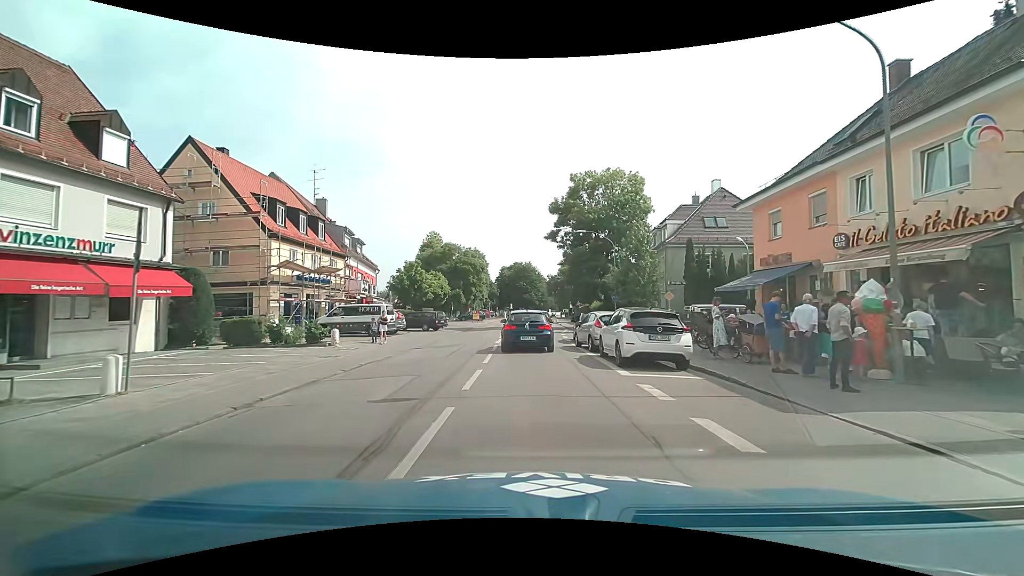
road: secondary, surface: asphalt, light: Day
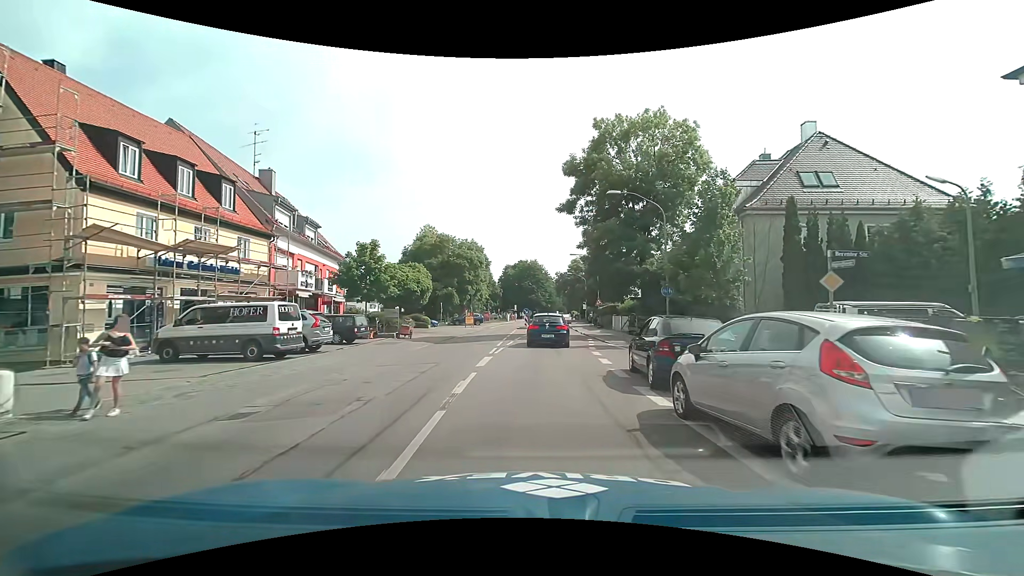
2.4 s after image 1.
(0.0, +13.7) m; 0°
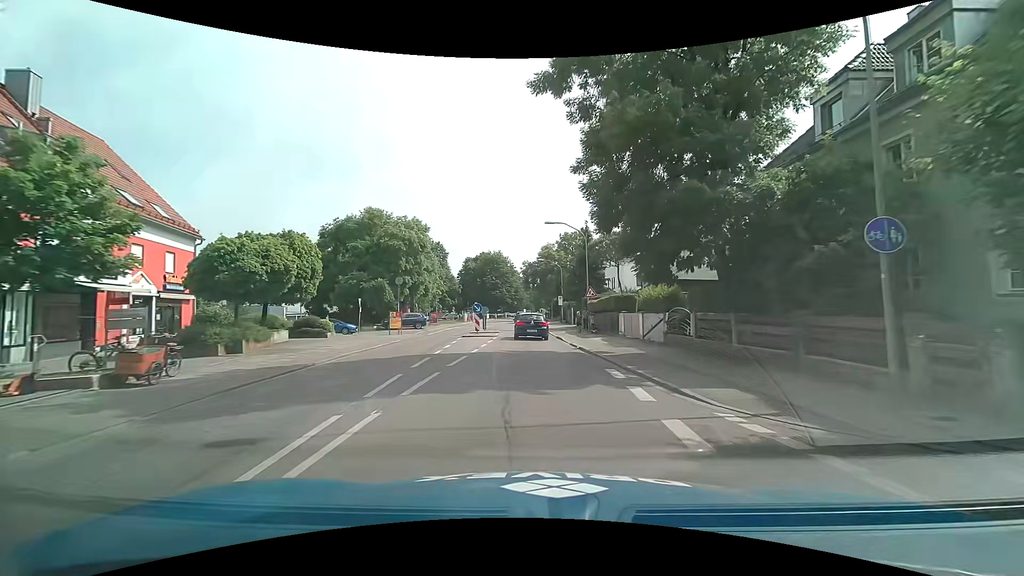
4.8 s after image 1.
(+0.4, +18.6) m; +3°
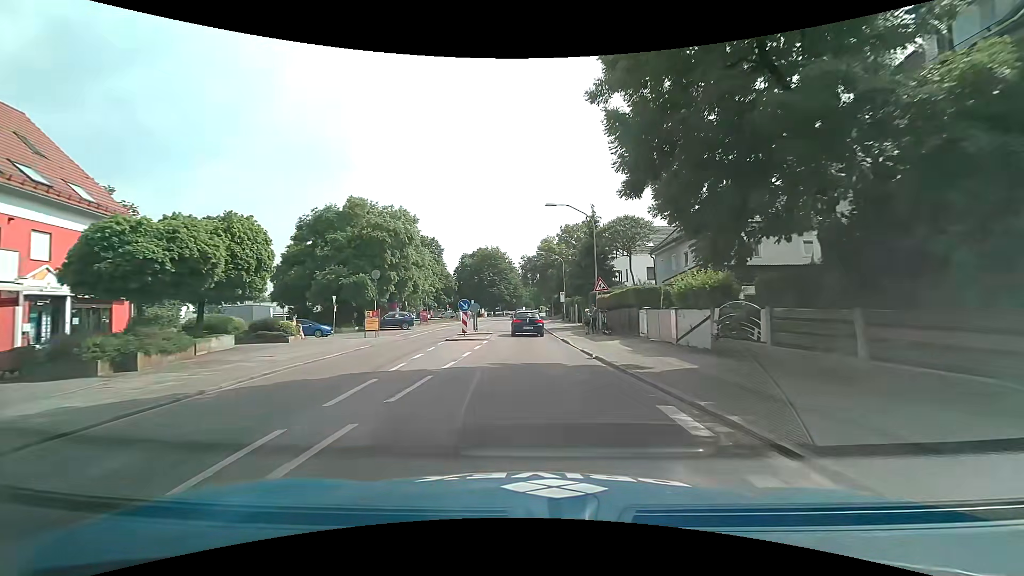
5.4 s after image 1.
(0.0, +5.4) m; +1°
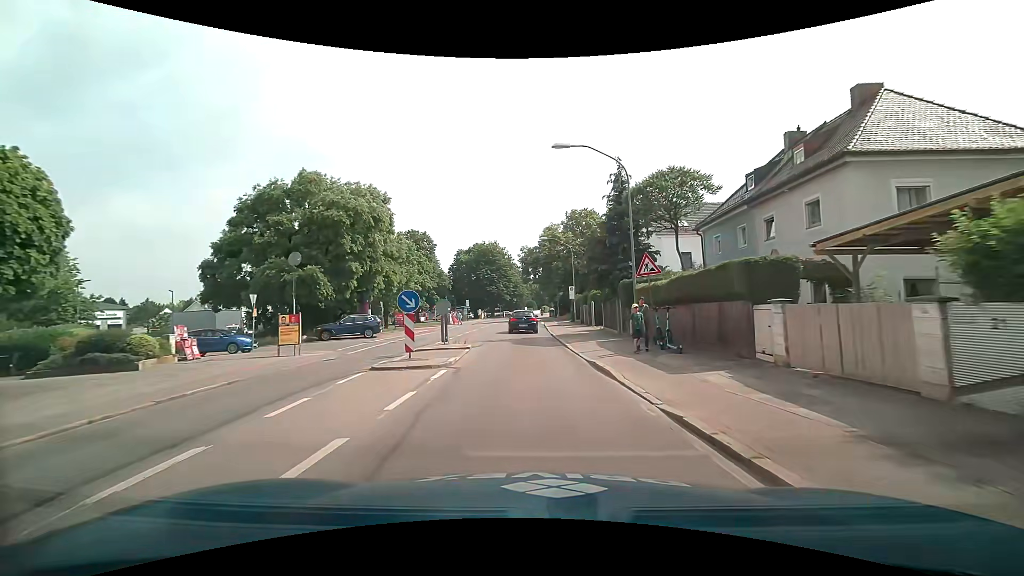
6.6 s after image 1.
(-0.1, +11.2) m; -1°
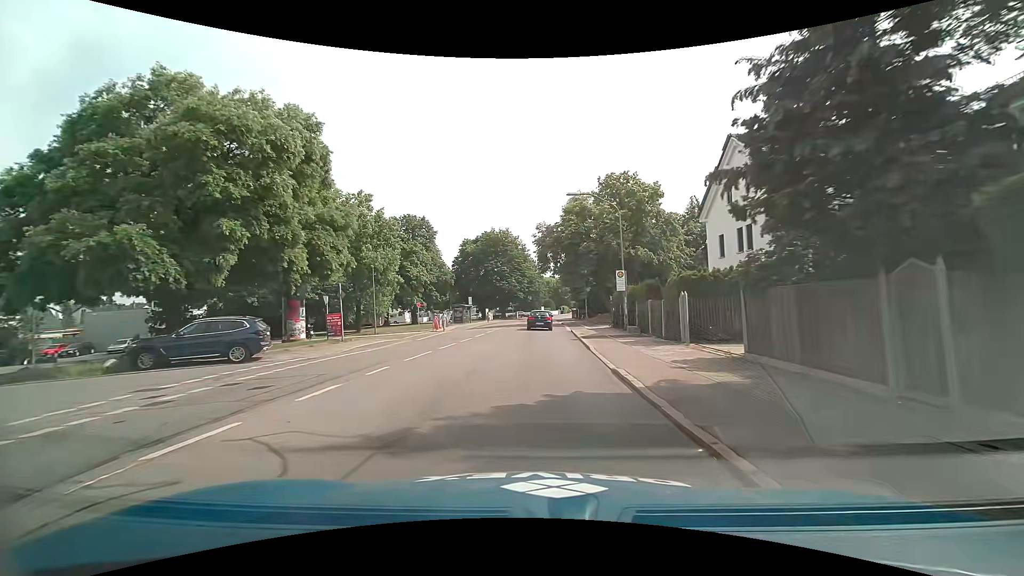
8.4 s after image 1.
(-0.3, +18.0) m; -2°
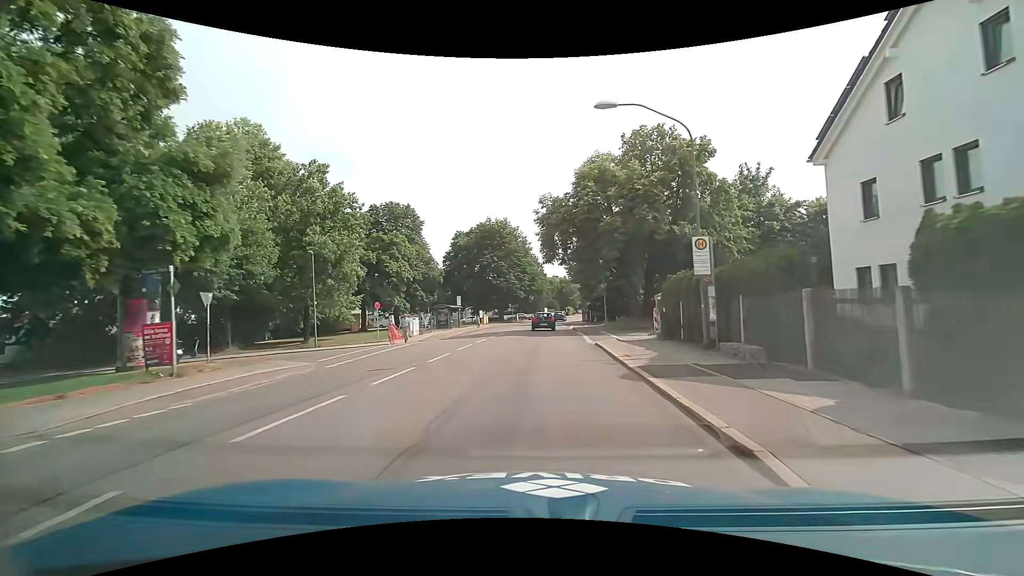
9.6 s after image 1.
(0.0, +13.0) m; 0°
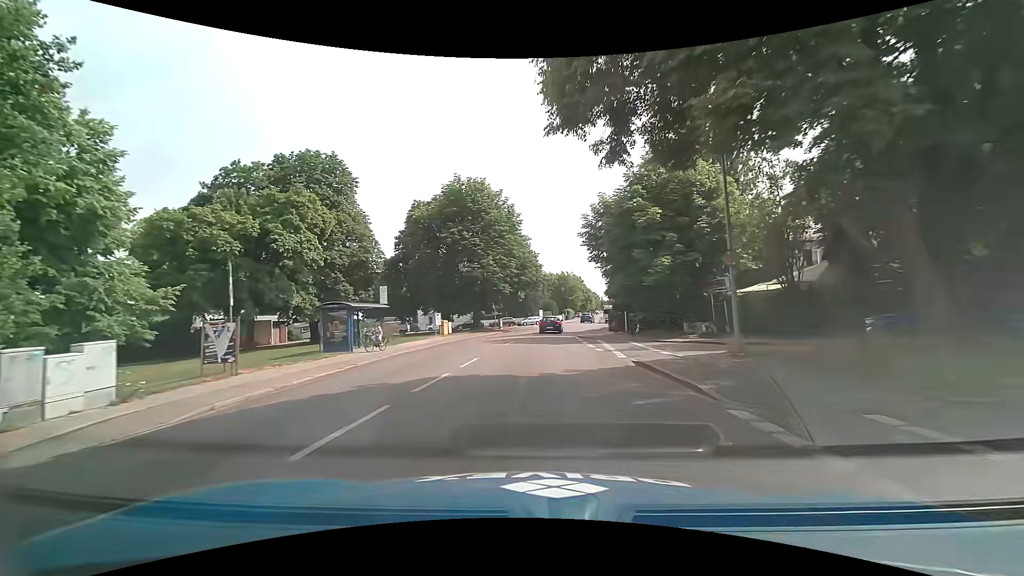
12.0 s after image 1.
(0.0, +27.9) m; 0°
(0, +10) (0, +20) (+1, +30) (+2, +40) (+3, +50) (+4, +60) (+6, +70) (+9, +79) (+11, +89) (+15, +98) m
